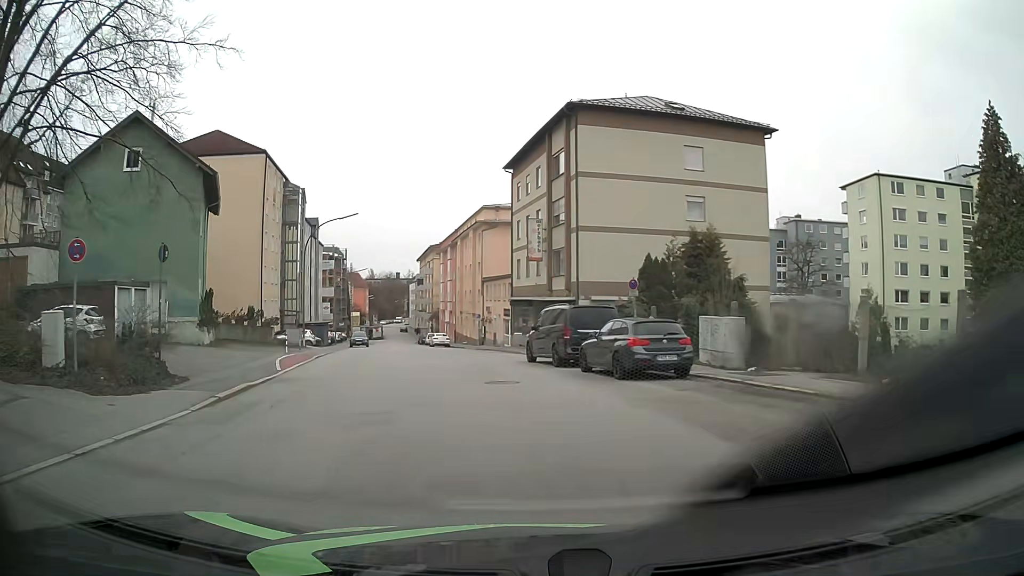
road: tertiary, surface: asphalt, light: Day
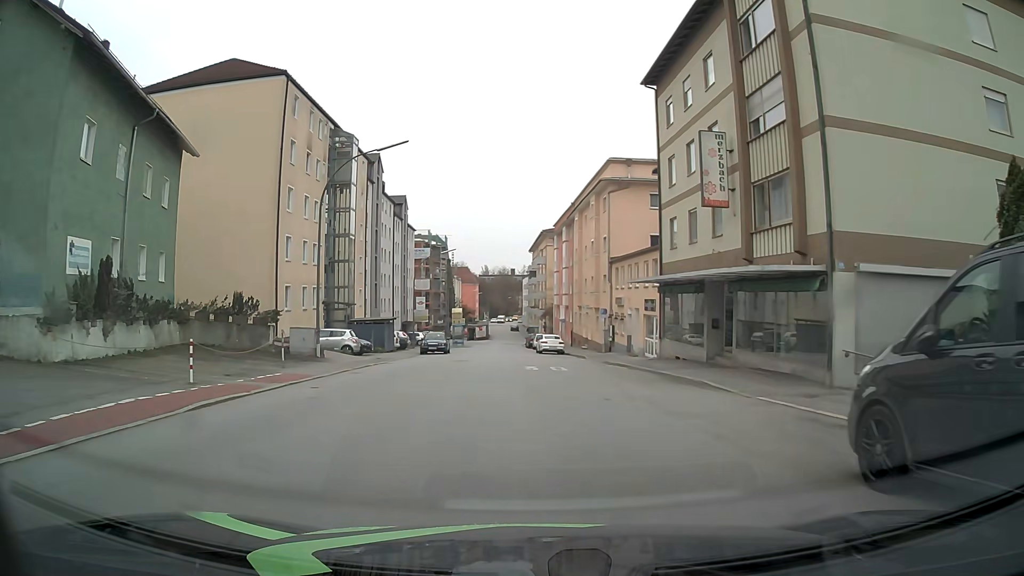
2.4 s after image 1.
(-1.7, +18.5) m; -11°
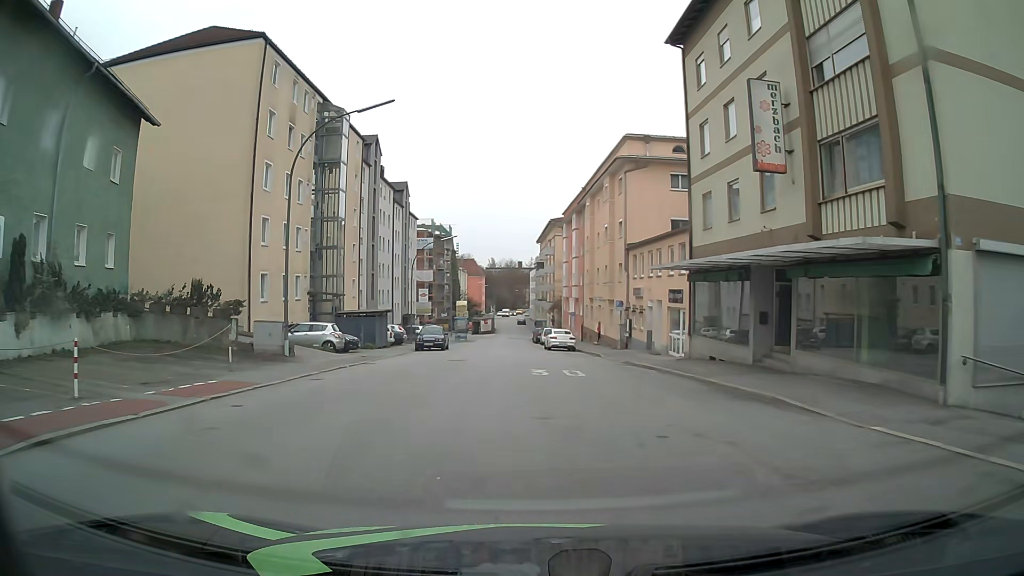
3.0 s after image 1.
(+0.1, +4.6) m; +1°
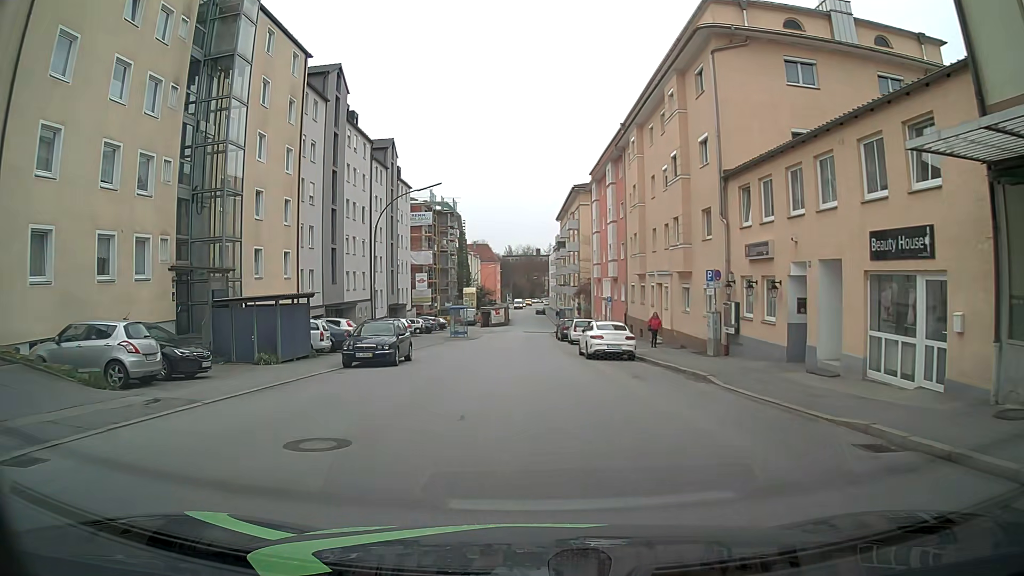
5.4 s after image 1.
(-0.3, +18.4) m; -4°
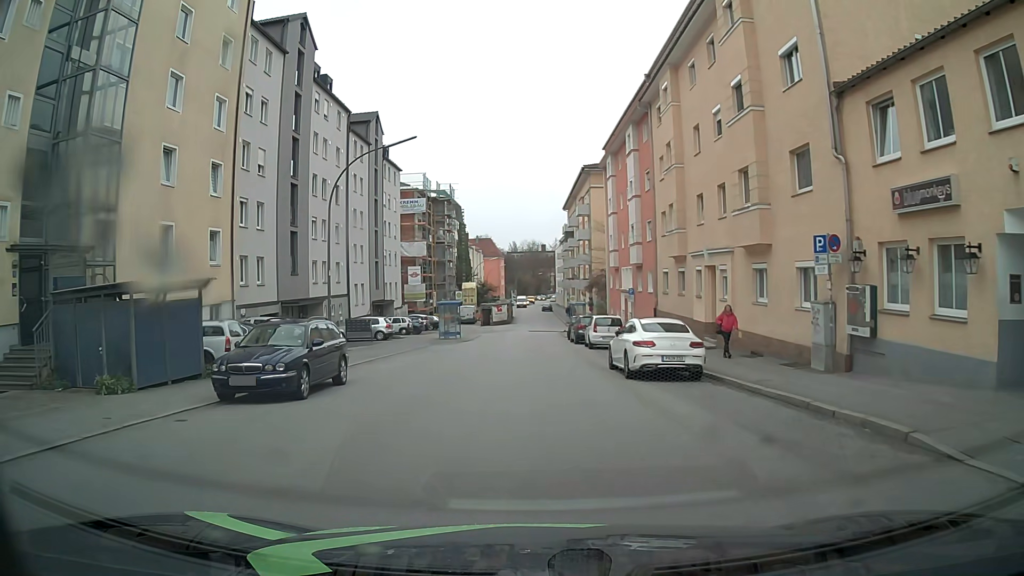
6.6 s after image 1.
(+0.3, +9.2) m; +1°
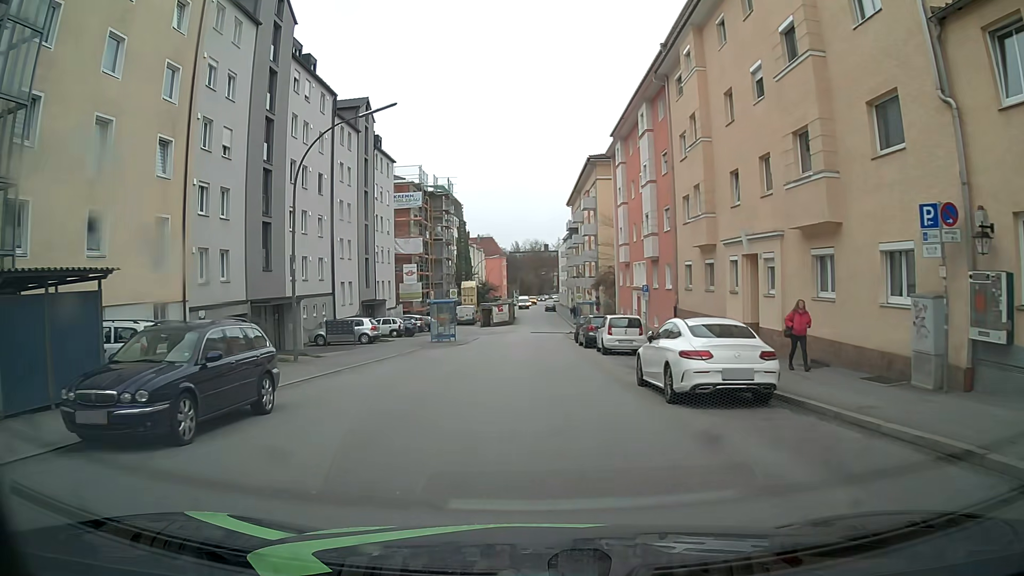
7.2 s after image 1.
(0.0, +4.5) m; 0°
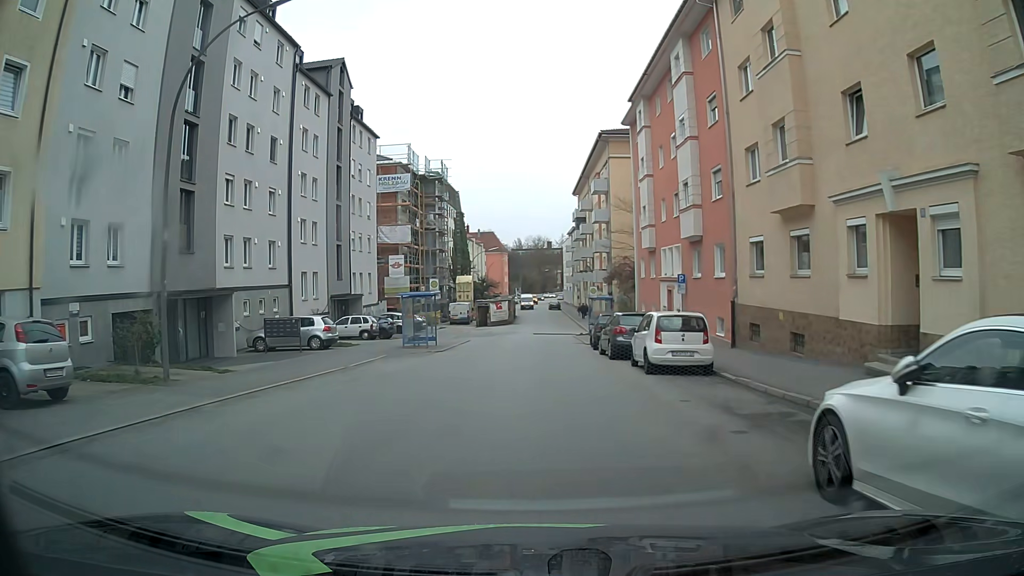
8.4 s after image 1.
(0.0, +9.0) m; +1°
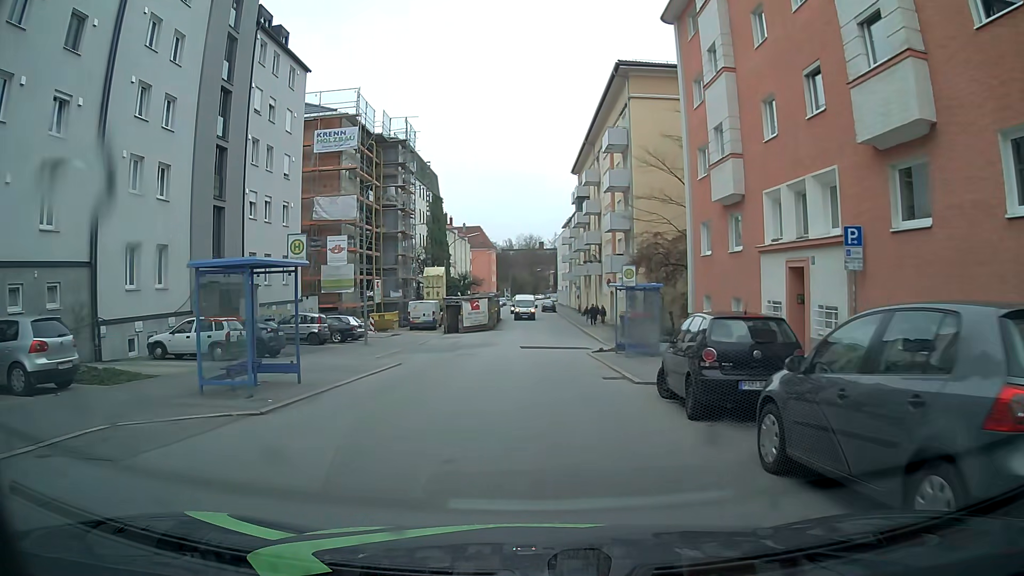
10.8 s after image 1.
(-0.2, +17.8) m; -1°
